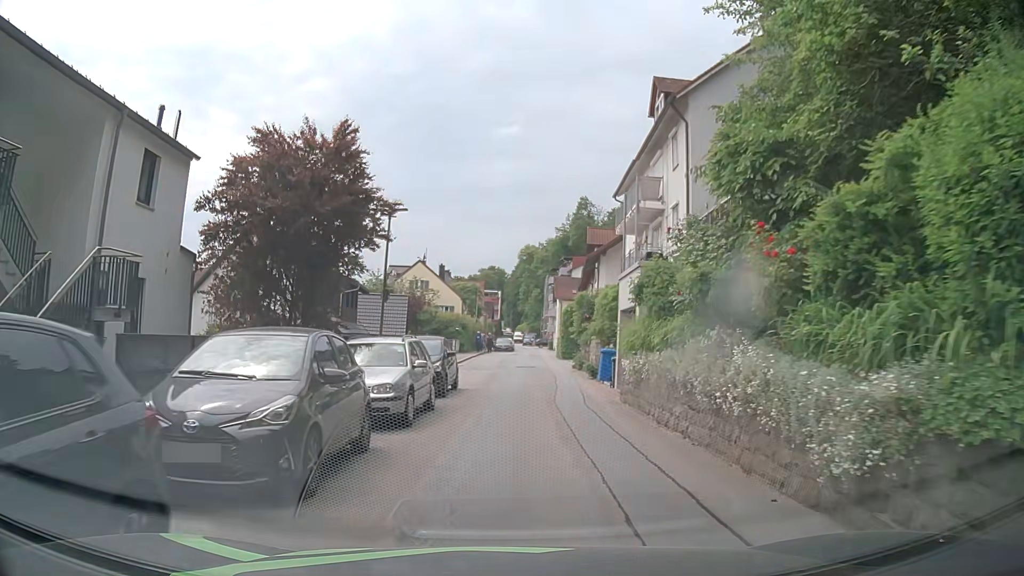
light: Day
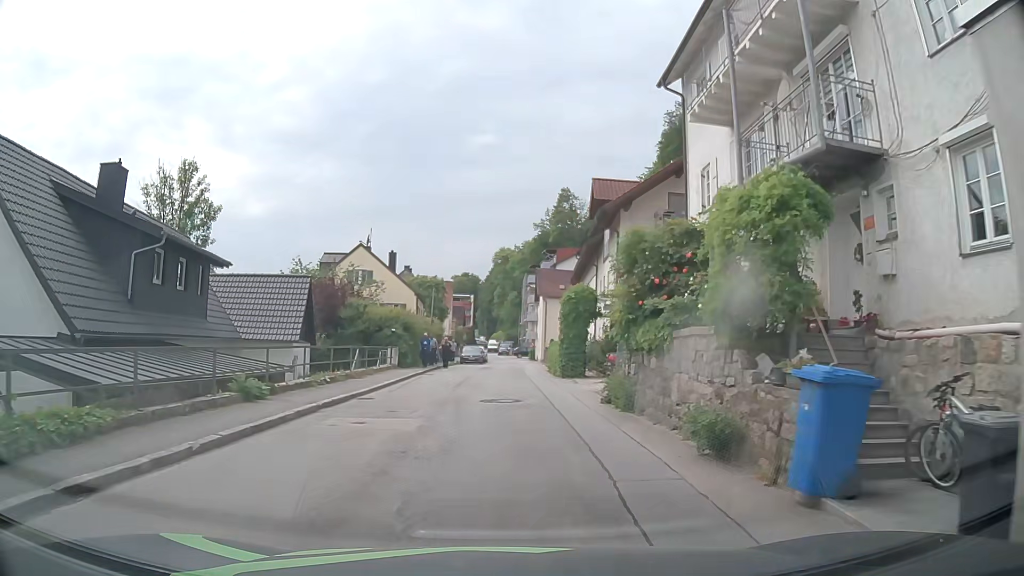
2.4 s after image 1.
(+0.6, +17.6) m; +2°
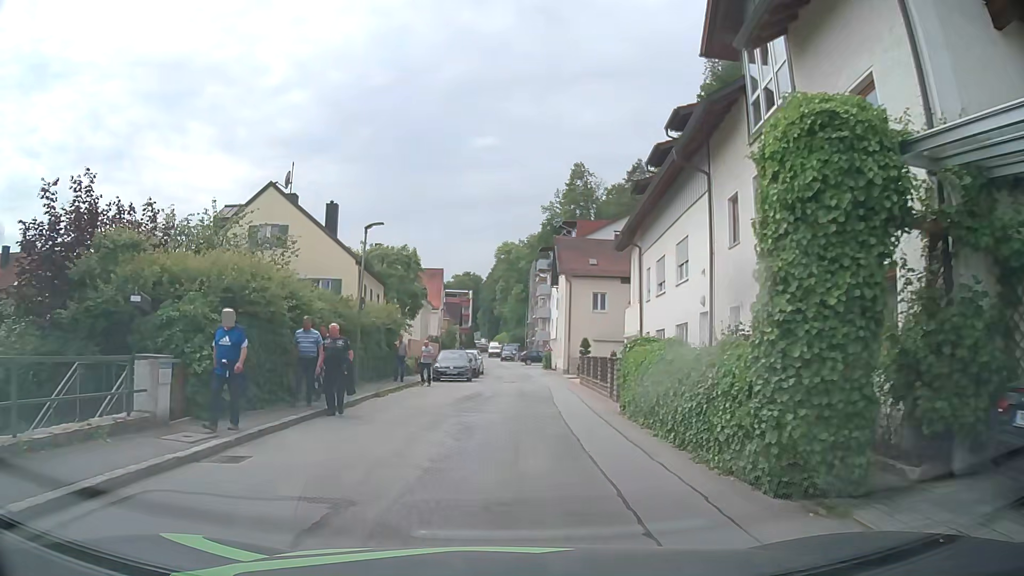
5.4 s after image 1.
(+0.1, +22.2) m; 0°
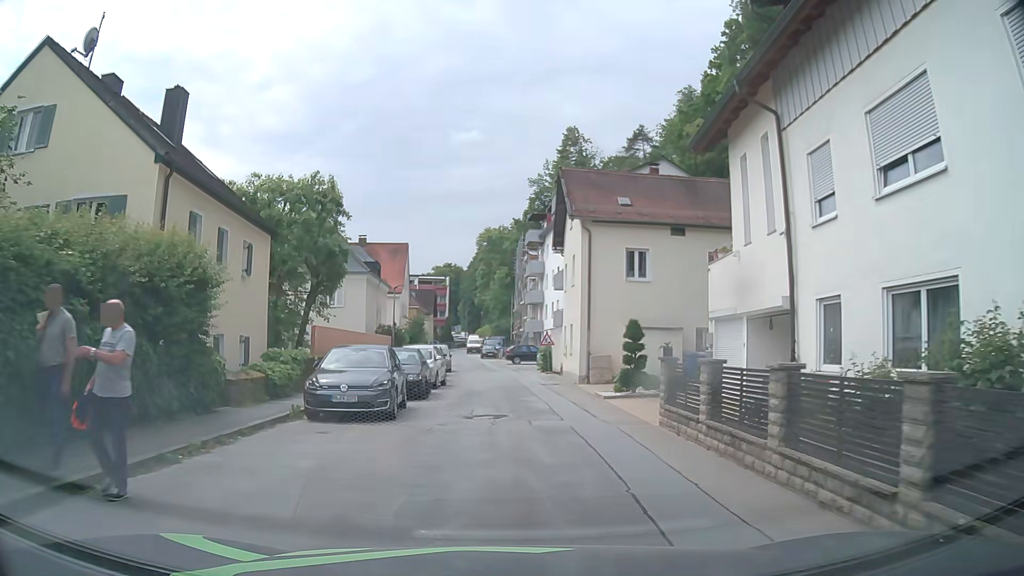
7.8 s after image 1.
(+0.2, +17.9) m; +2°
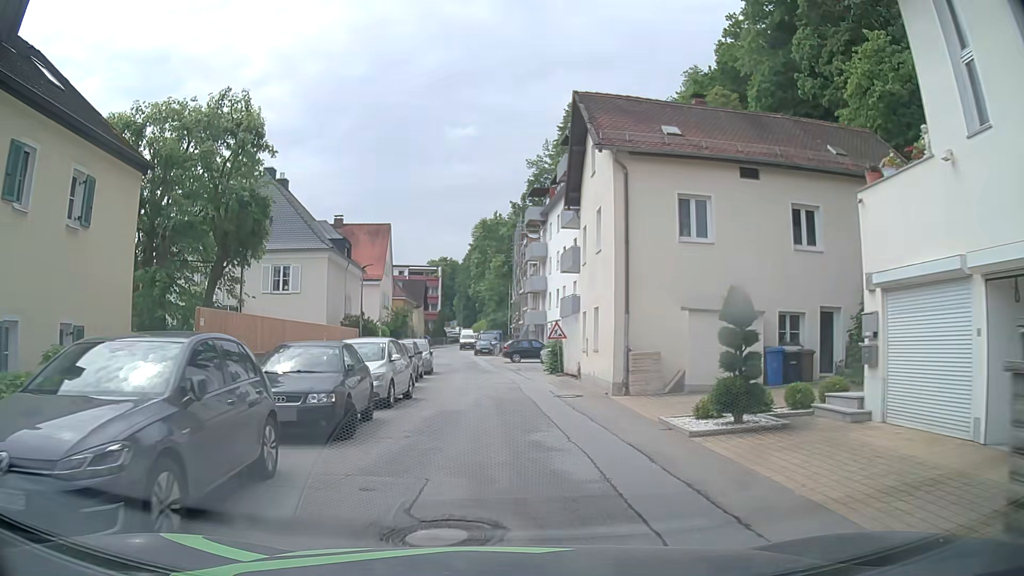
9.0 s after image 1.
(0.0, +9.1) m; 0°
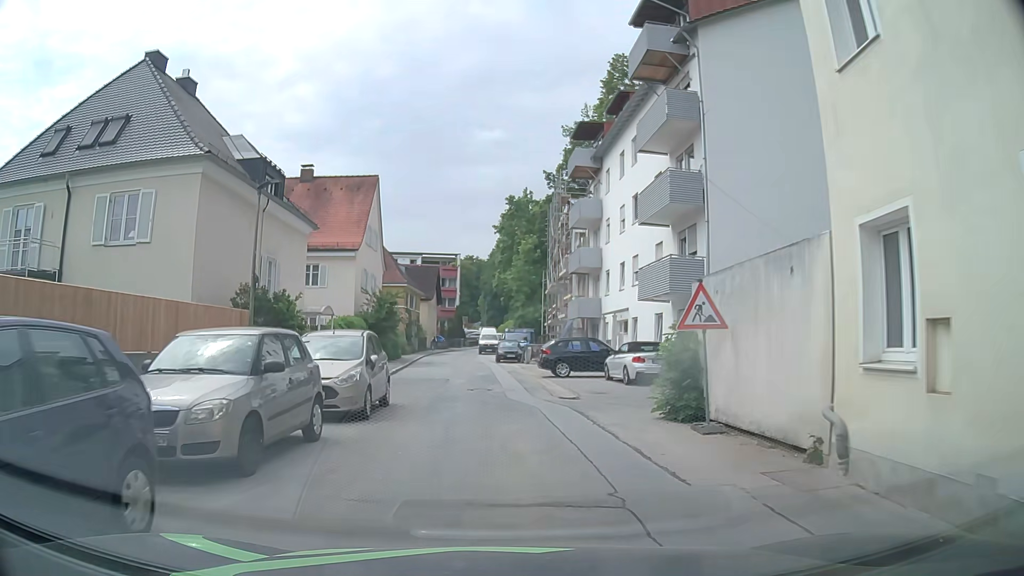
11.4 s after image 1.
(-0.2, +18.2) m; -3°
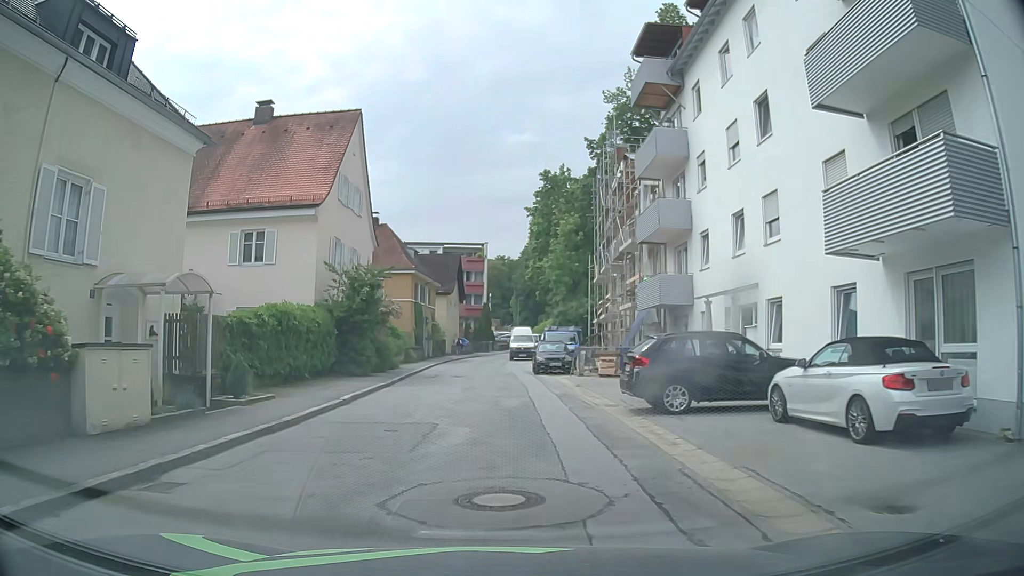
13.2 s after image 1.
(0.0, +13.5) m; -3°
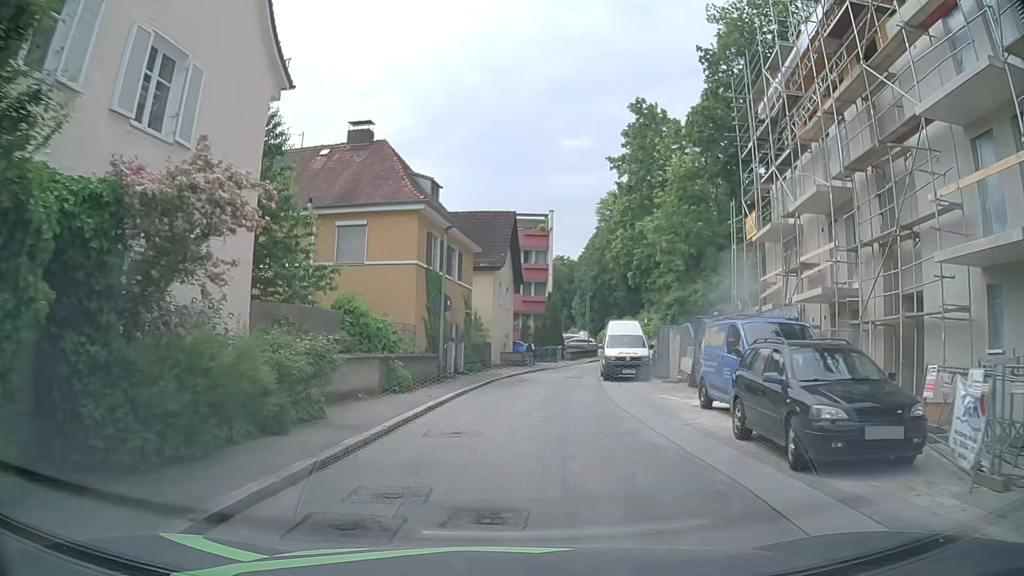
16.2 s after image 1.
(-0.7, +22.2) m; -4°
(0, +10) (+1, +20) (+2, +30) (+4, +40) (+8, +49) (+11, +58) (+14, +68) (+16, +78) (+17, +88) (+17, +98) m
